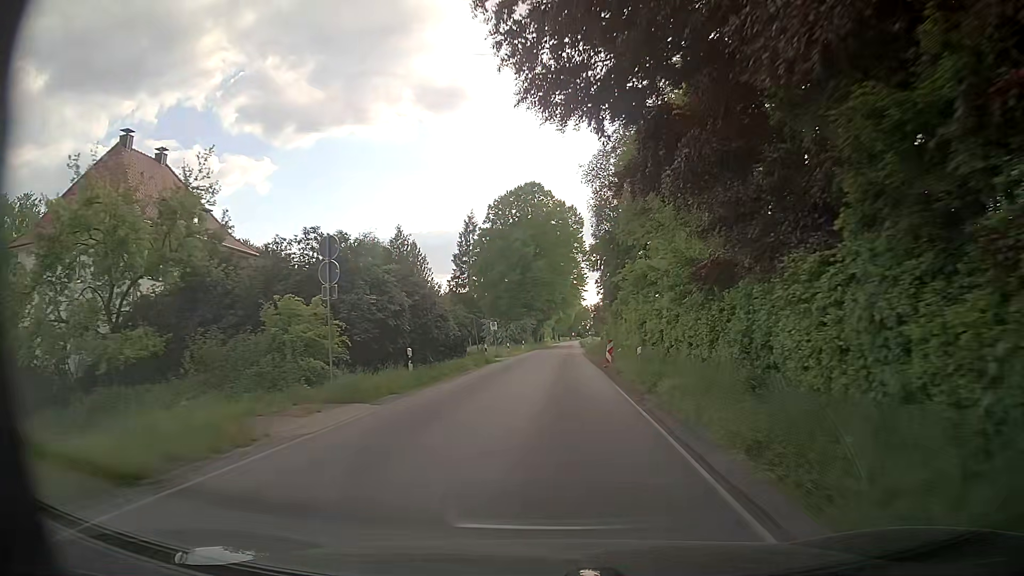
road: secondary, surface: asphalt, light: Day
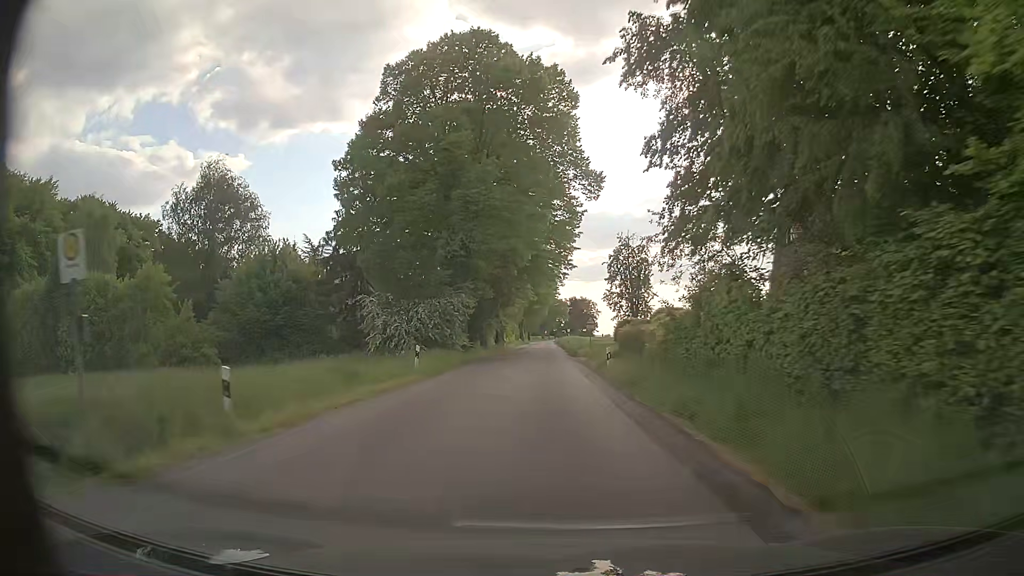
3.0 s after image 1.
(+1.0, +46.9) m; +2°
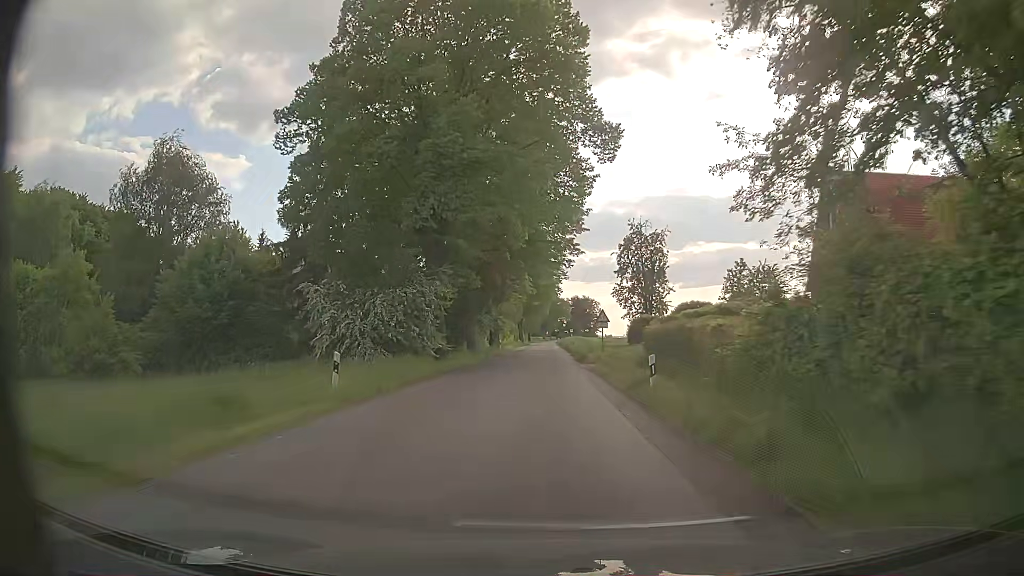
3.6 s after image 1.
(0.0, +9.9) m; 0°
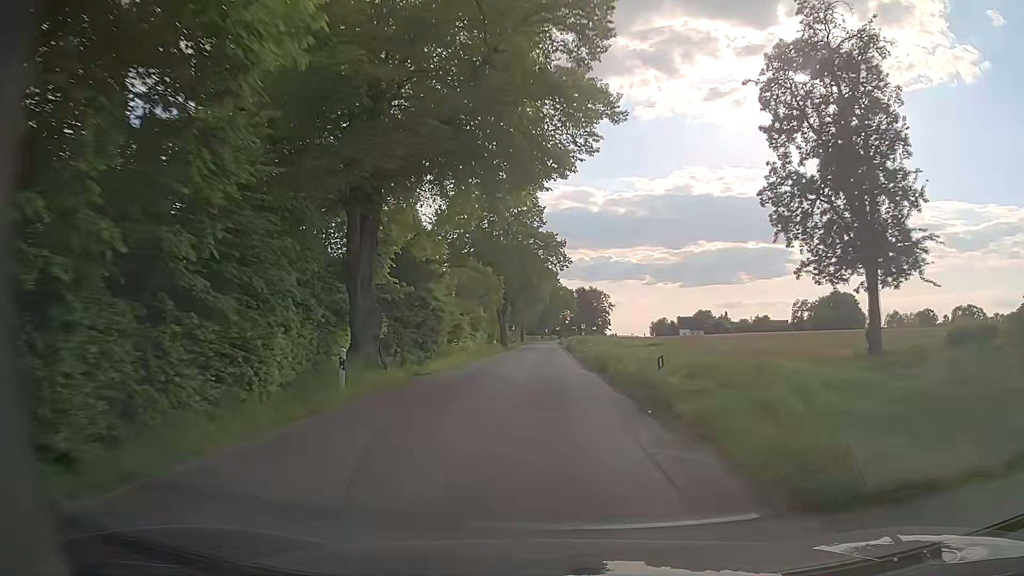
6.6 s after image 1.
(+0.1, +49.8) m; 0°
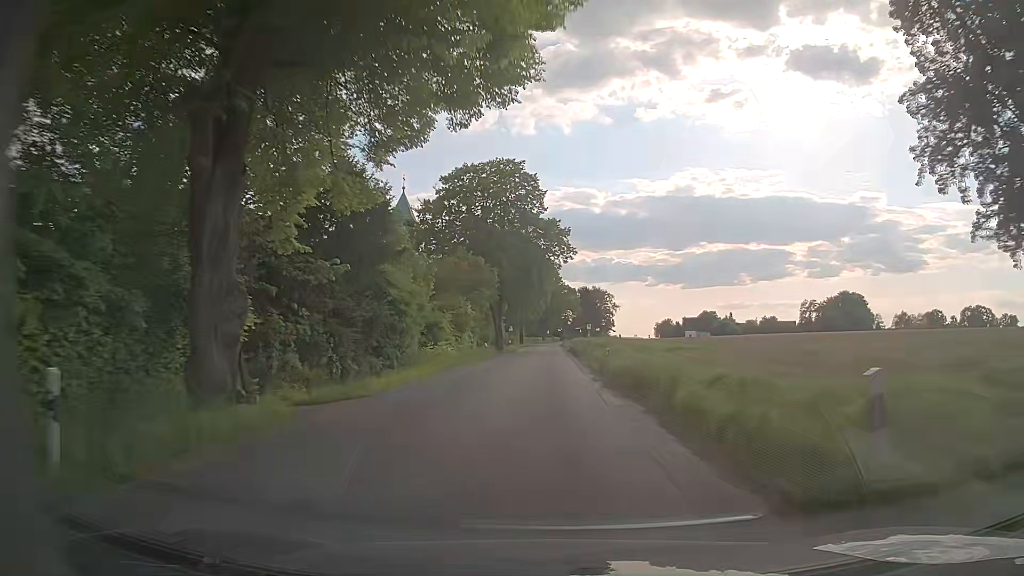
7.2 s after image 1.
(0.0, +9.8) m; 0°
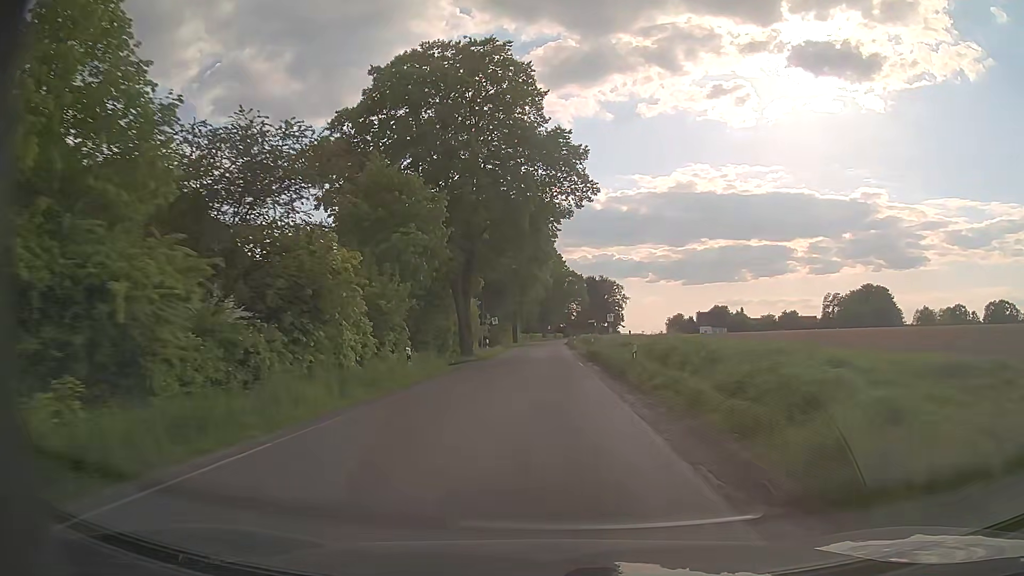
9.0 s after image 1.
(-0.3, +28.8) m; 0°
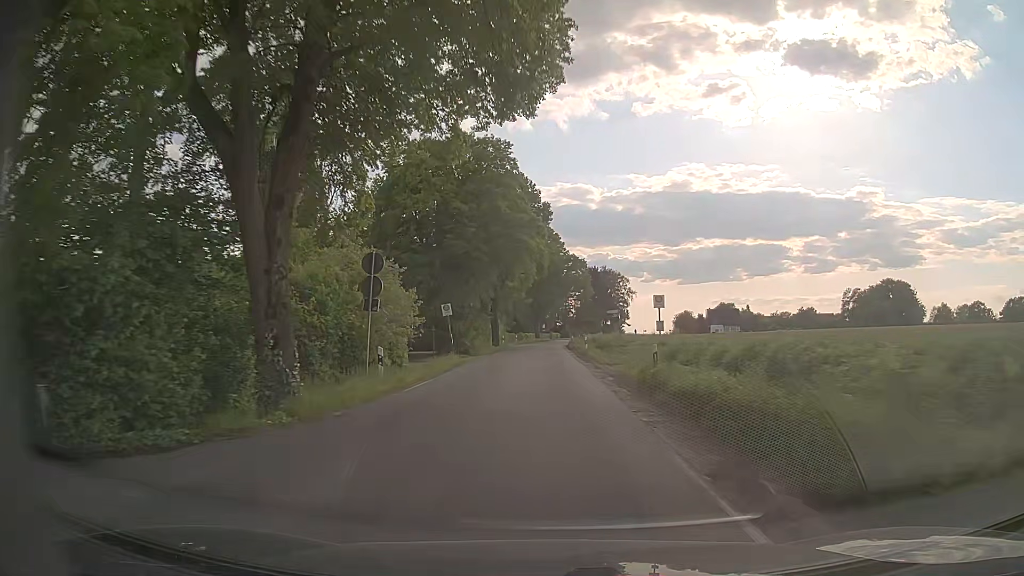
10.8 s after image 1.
(+0.1, +27.9) m; +1°
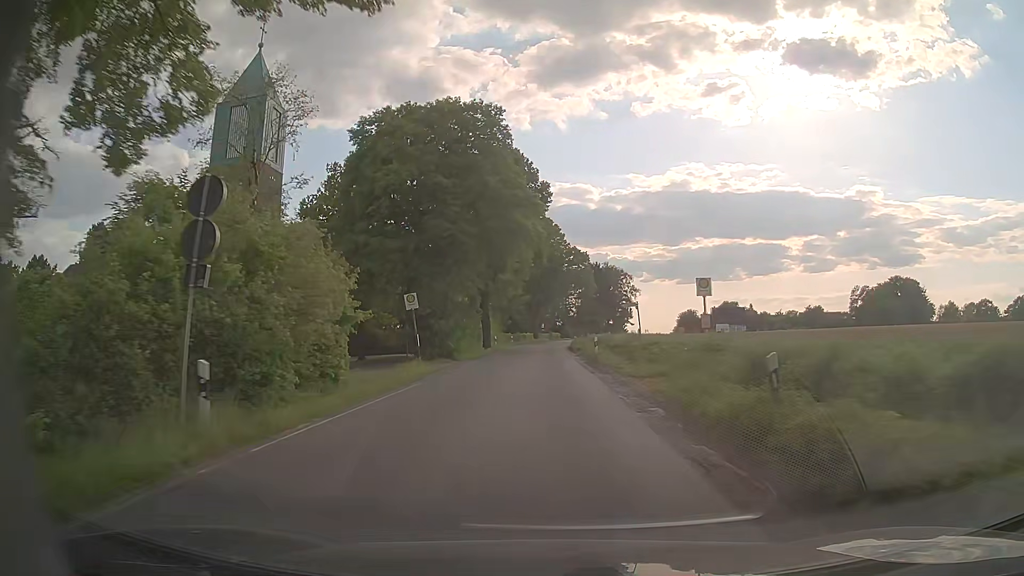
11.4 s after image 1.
(0.0, +9.2) m; 0°
(0, +10) (0, +20) (0, +30) (0, +40) (0, +50) (0, +60) (0, +70) (0, +80) (+1, +90) (+2, +100) m
